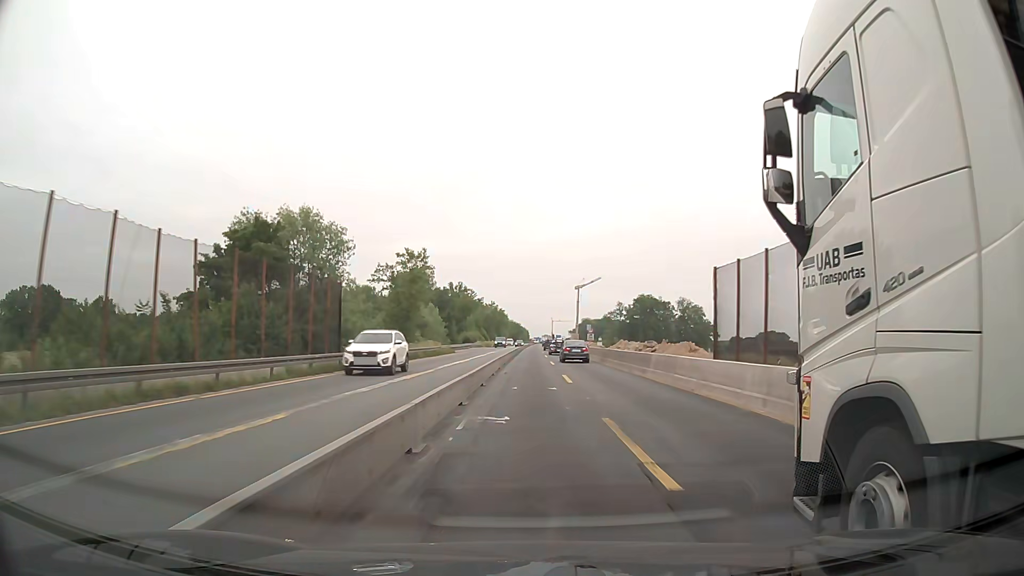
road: motorway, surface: concrete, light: Day
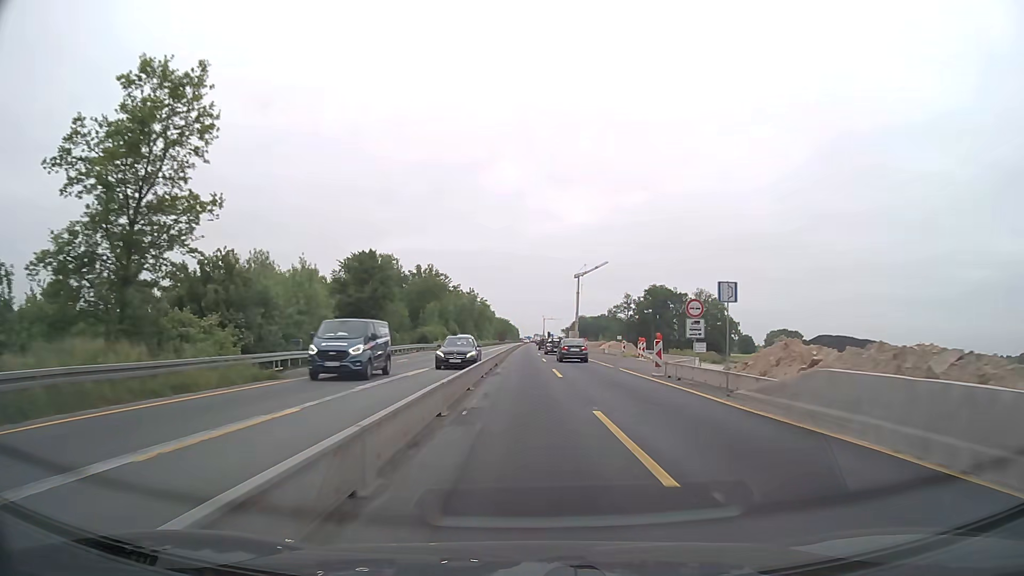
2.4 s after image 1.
(+0.2, +50.6) m; +1°
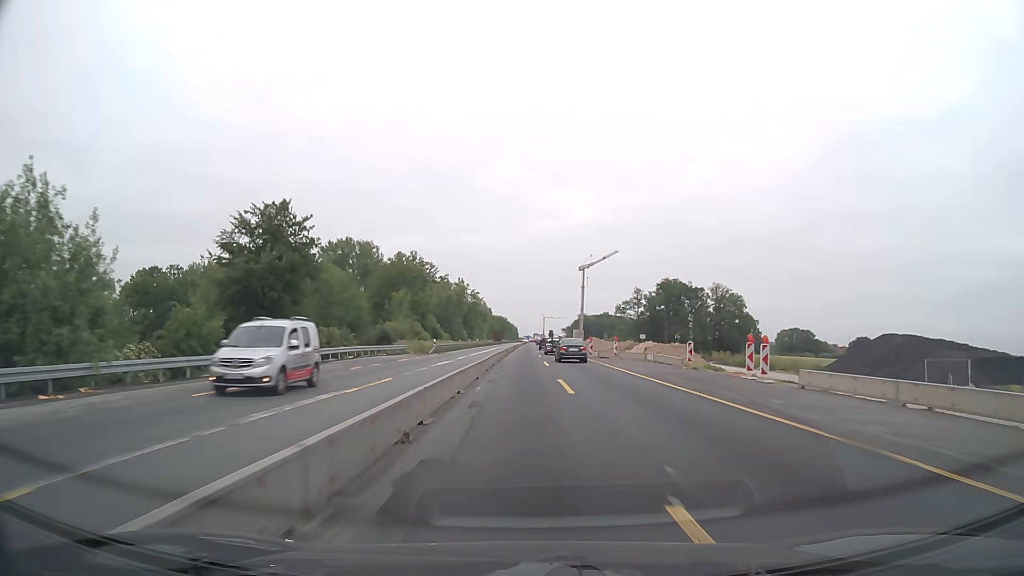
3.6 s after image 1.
(0.0, +25.3) m; 0°
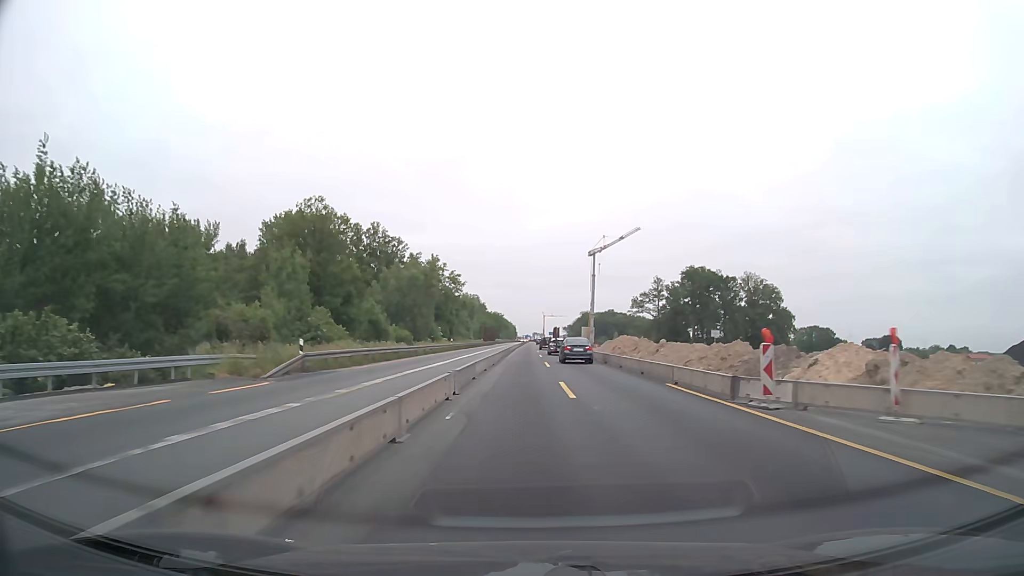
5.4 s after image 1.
(0.0, +38.1) m; 0°
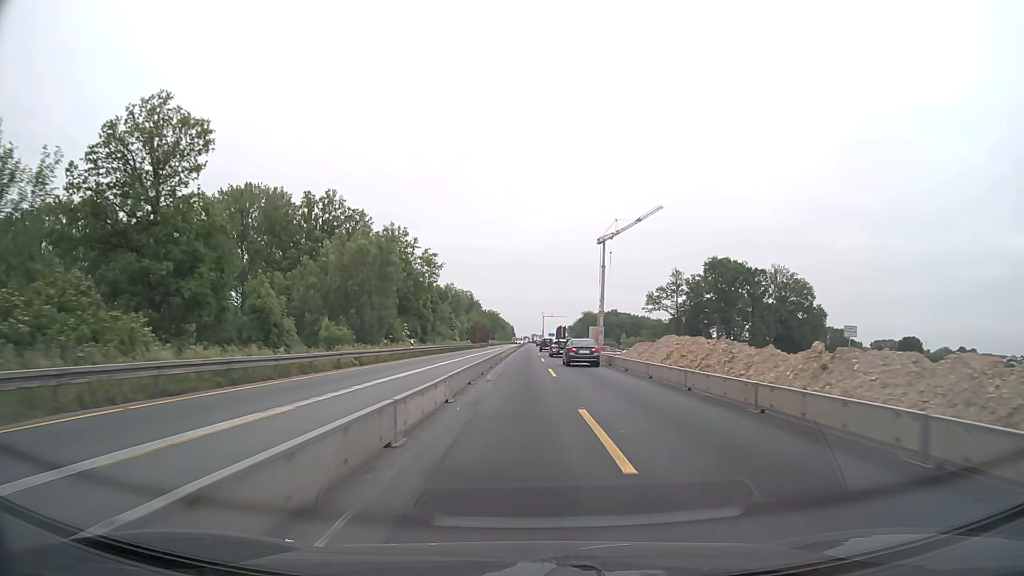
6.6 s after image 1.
(0.0, +25.4) m; 0°
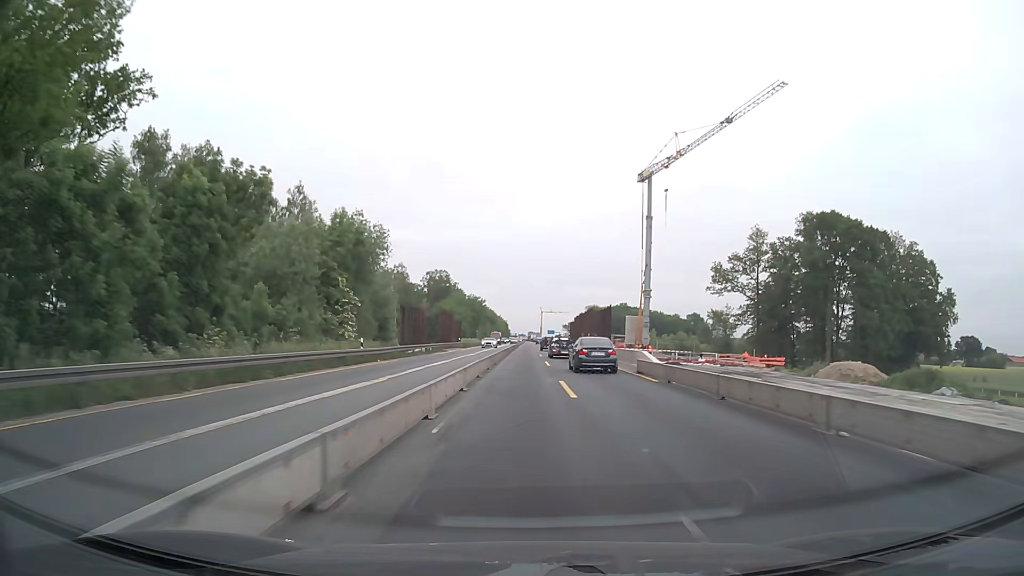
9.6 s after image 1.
(+0.1, +63.5) m; 0°
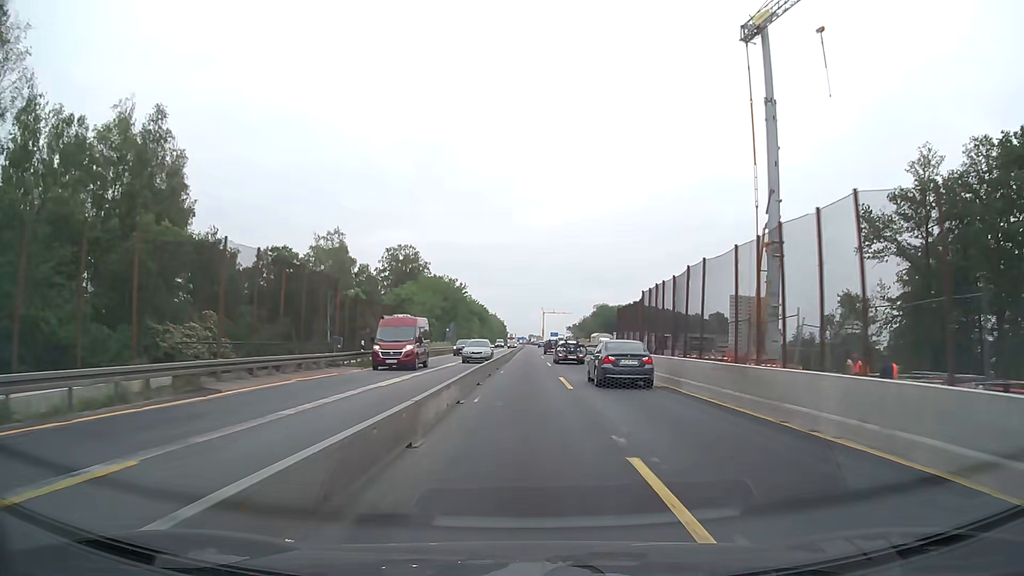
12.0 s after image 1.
(+0.1, +50.8) m; 0°
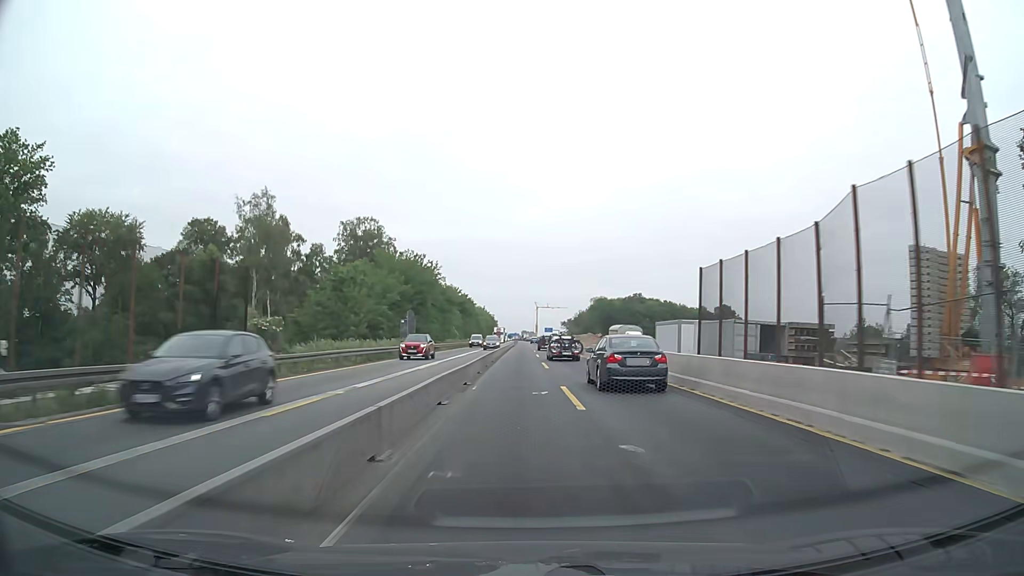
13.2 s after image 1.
(+0.2, +25.4) m; 0°
(0, +10) (0, +20) (0, +30) (0, +40) (0, +50) (0, +60) (0, +70) (0, +80) (0, +90) (0, +100) m
